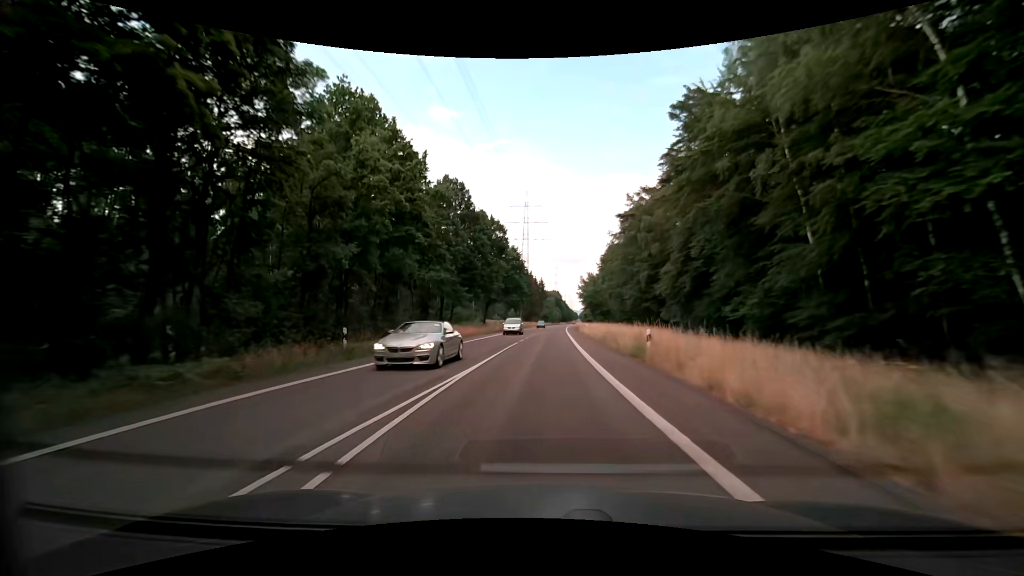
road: secondary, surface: asphalt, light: Day
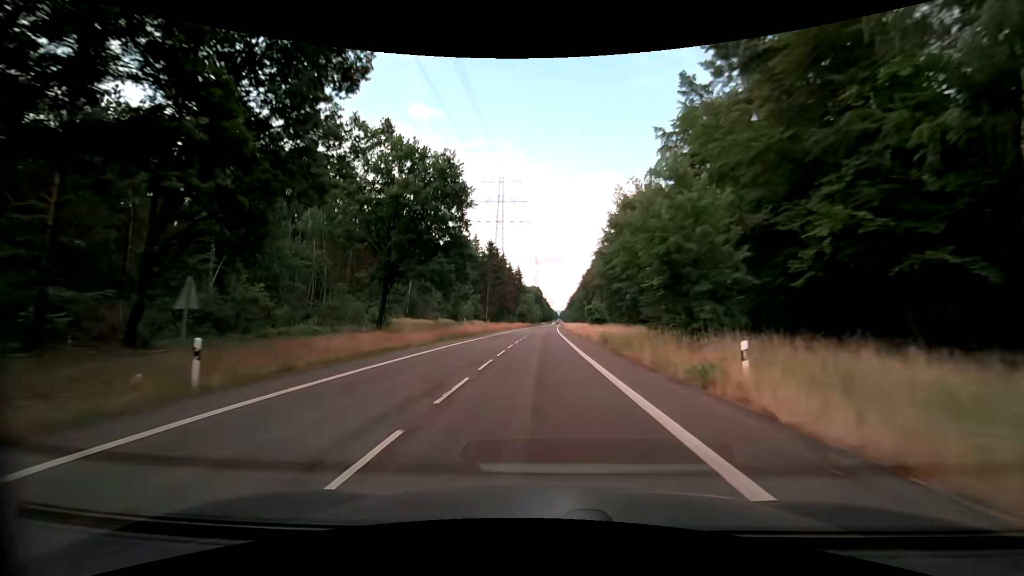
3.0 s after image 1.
(+1.1, +58.3) m; +2°
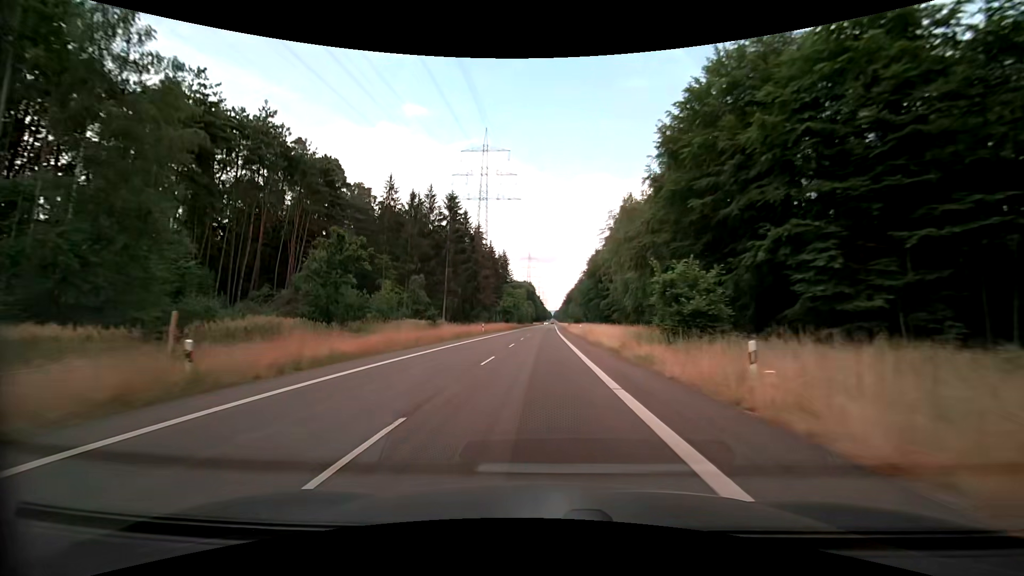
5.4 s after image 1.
(+0.4, +50.6) m; +1°
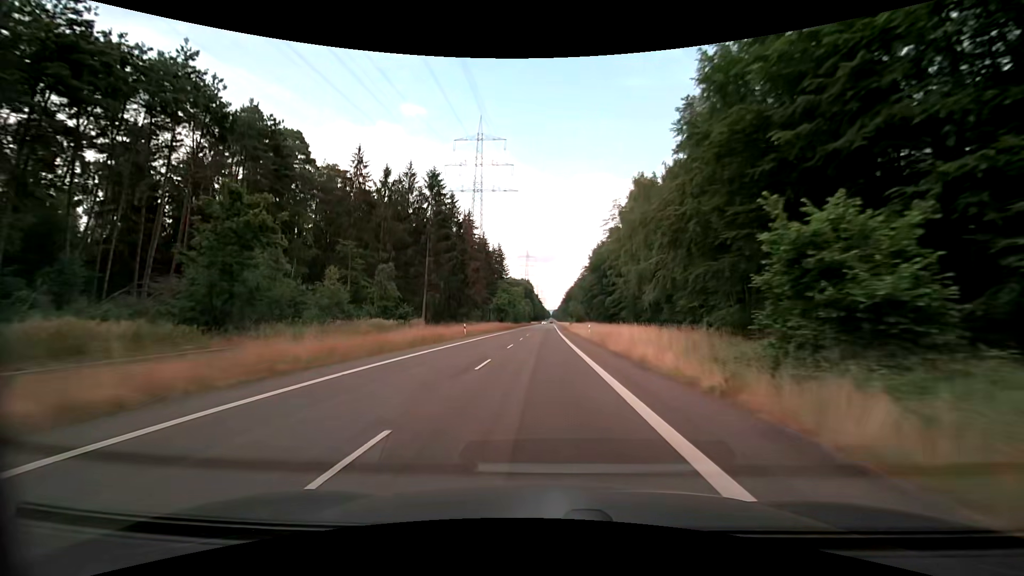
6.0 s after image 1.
(0.0, +13.1) m; 0°
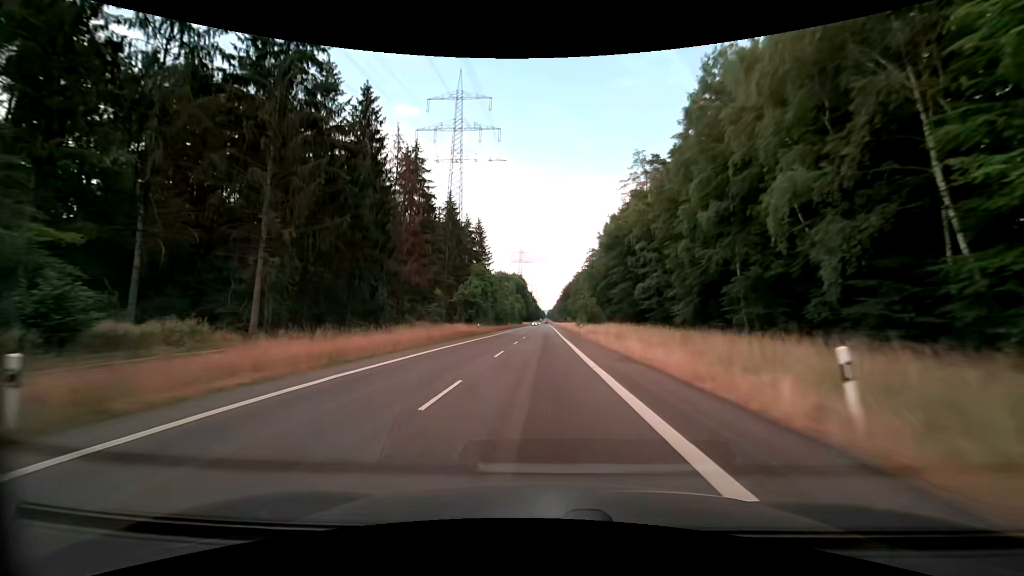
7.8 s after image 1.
(+0.3, +40.5) m; +1°
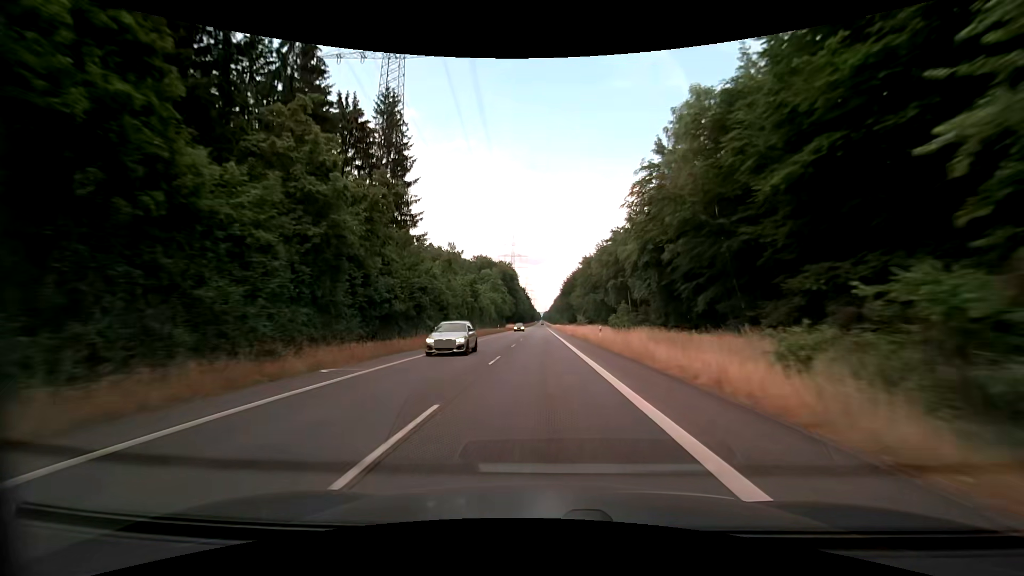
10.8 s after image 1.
(+0.4, +69.8) m; +1°
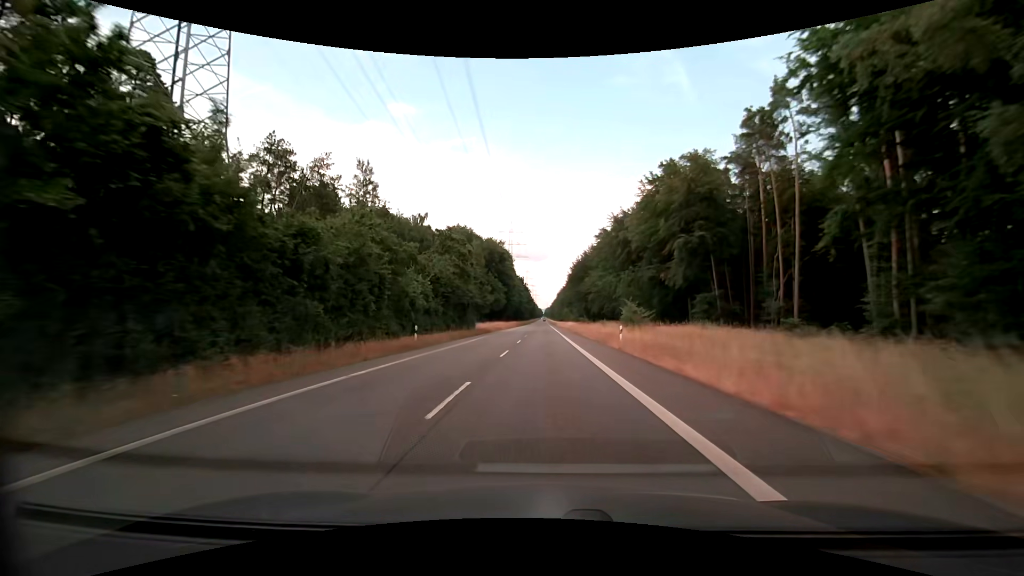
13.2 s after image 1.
(-0.2, +57.4) m; 0°
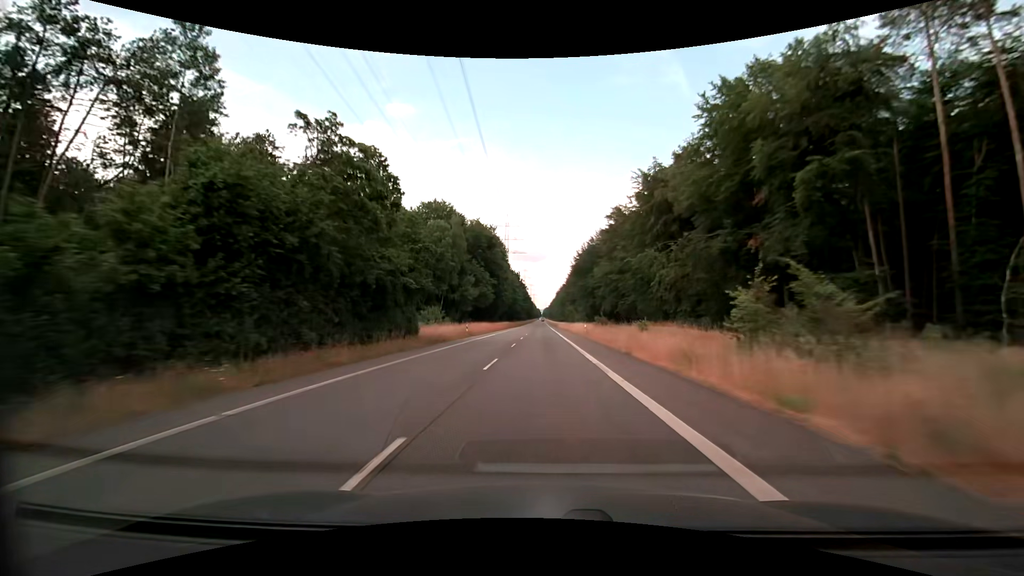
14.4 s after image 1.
(0.0, +29.2) m; 0°
(0, +10) (0, +20) (0, +30) (0, +40) (0, +50) (0, +60) (0, +70) (0, +80) (0, +90) (0, +100) m
